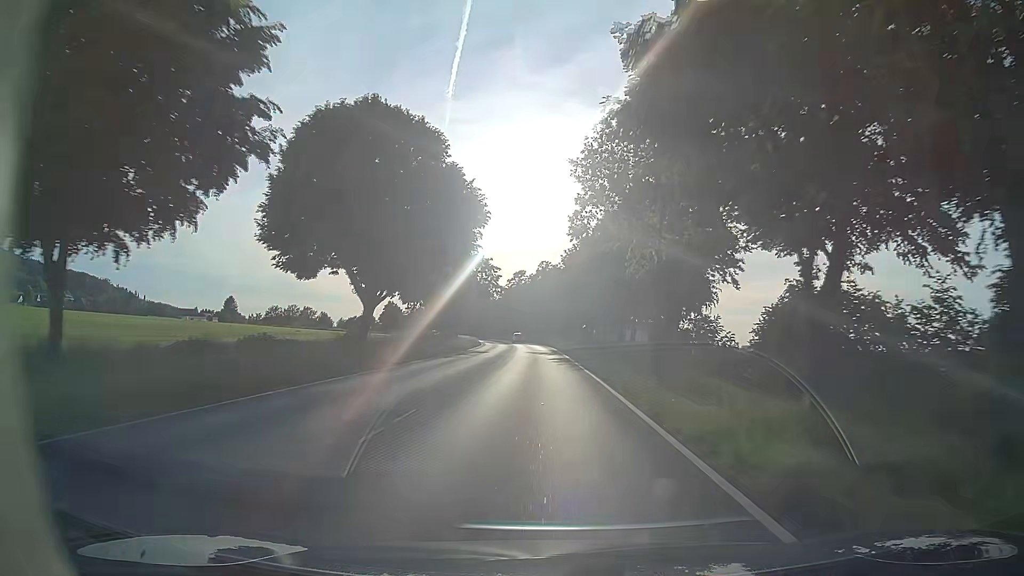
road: primary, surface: asphalt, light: Day
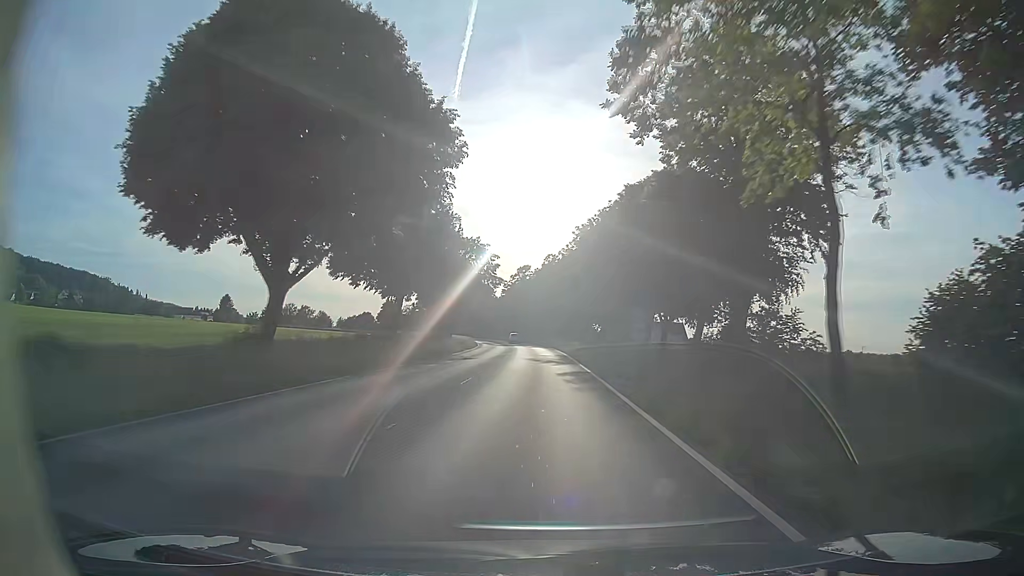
(0.0, +14.0) m; -1°
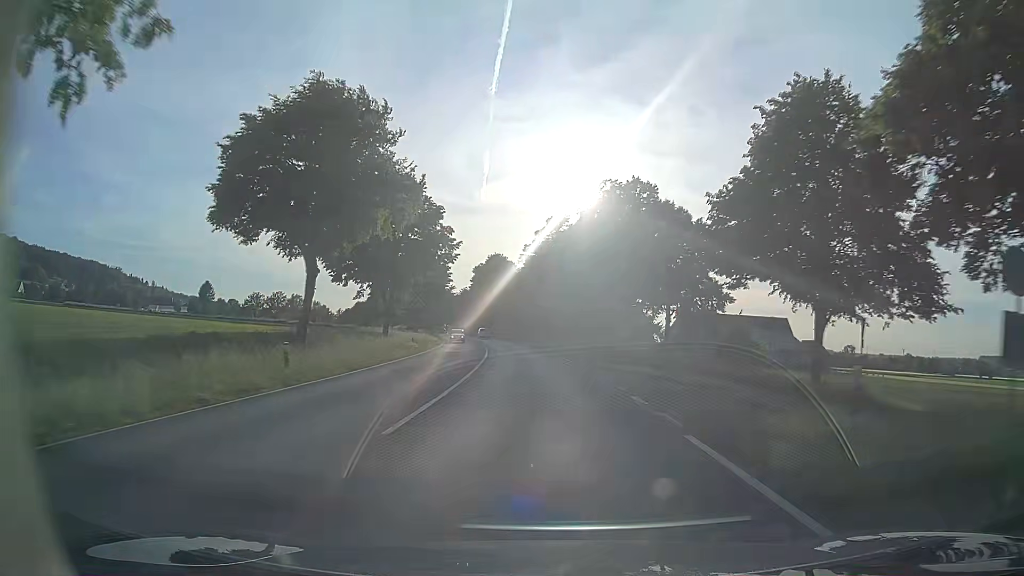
(-1.0, +69.0) m; -3°
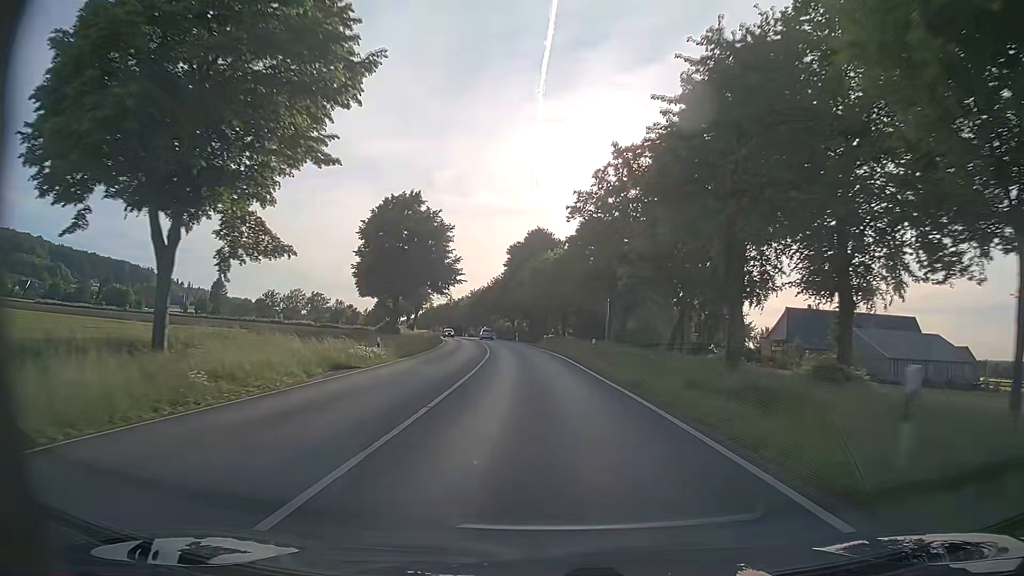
(-1.4, +38.2) m; -4°
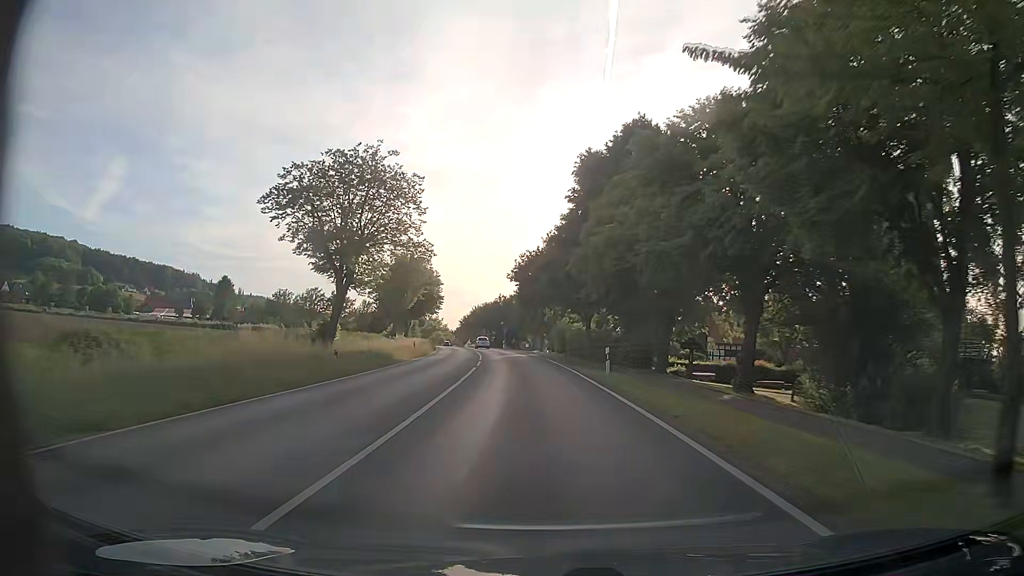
(-3.1, +57.4) m; -6°
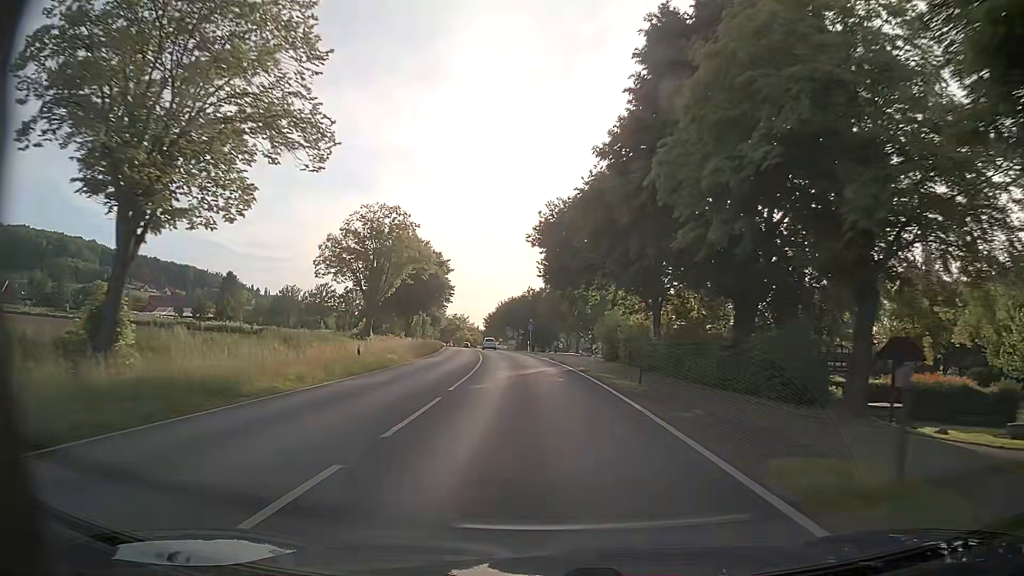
(-0.3, +22.2) m; -2°
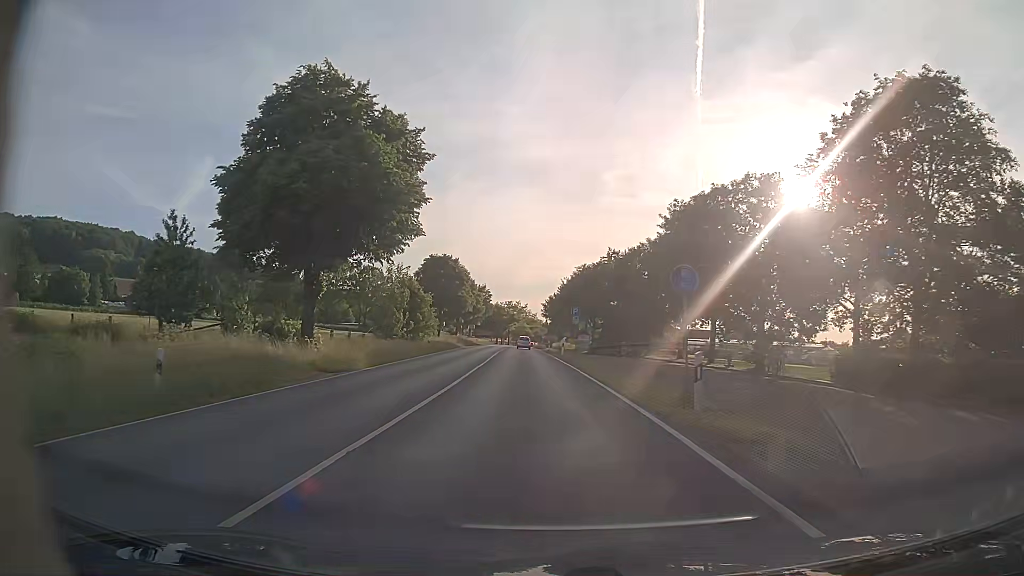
(-3.1, +53.7) m; -6°
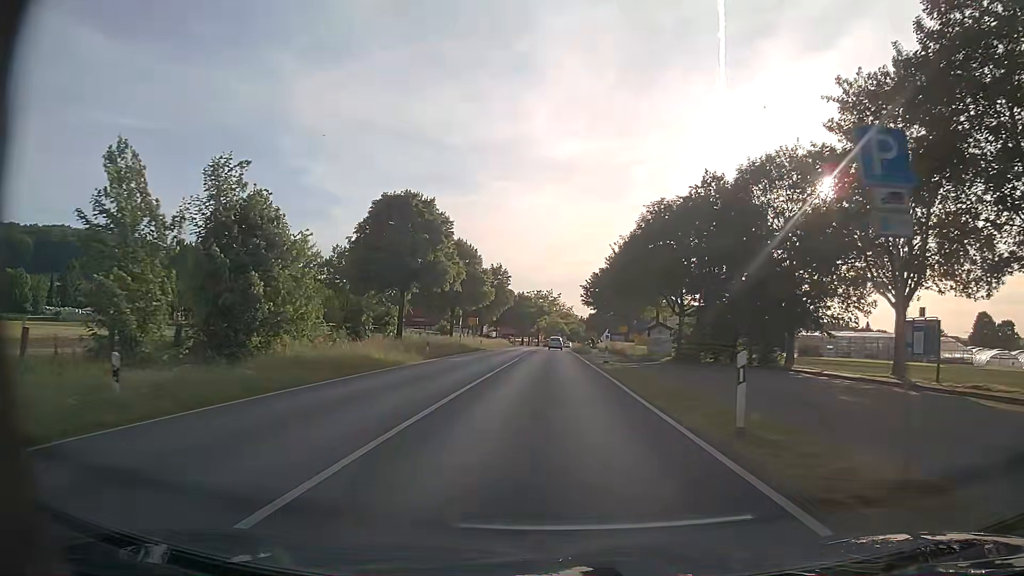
(-1.0, +39.1) m; -3°
(0, +10) (0, +20) (0, +30) (0, +40) (0, +50) (0, +60) (0, +70) (0, +80) (0, +90) (0, +100) m
